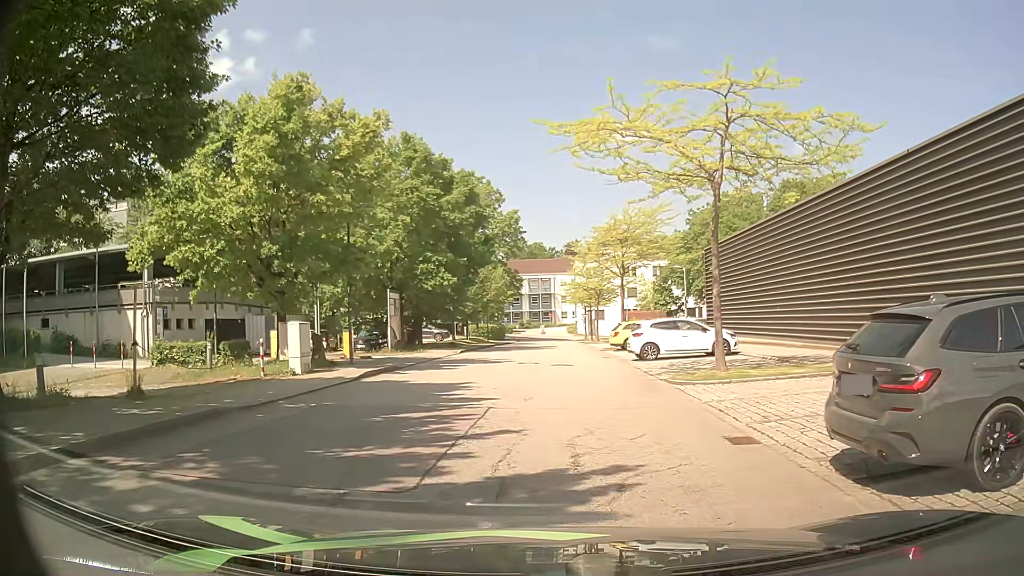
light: Day
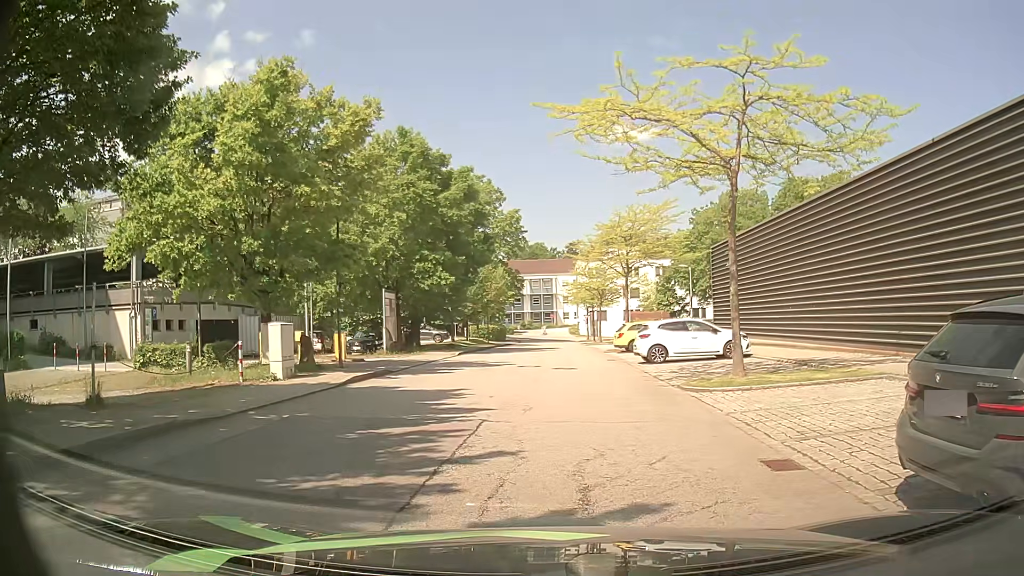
(0.0, +1.3) m; -2°
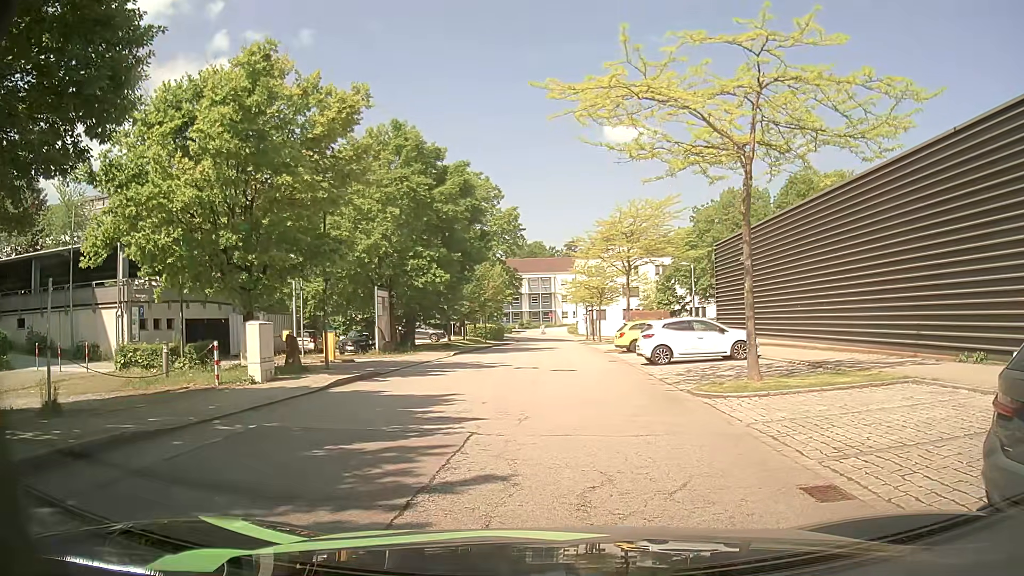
(0.0, +1.1) m; 0°
